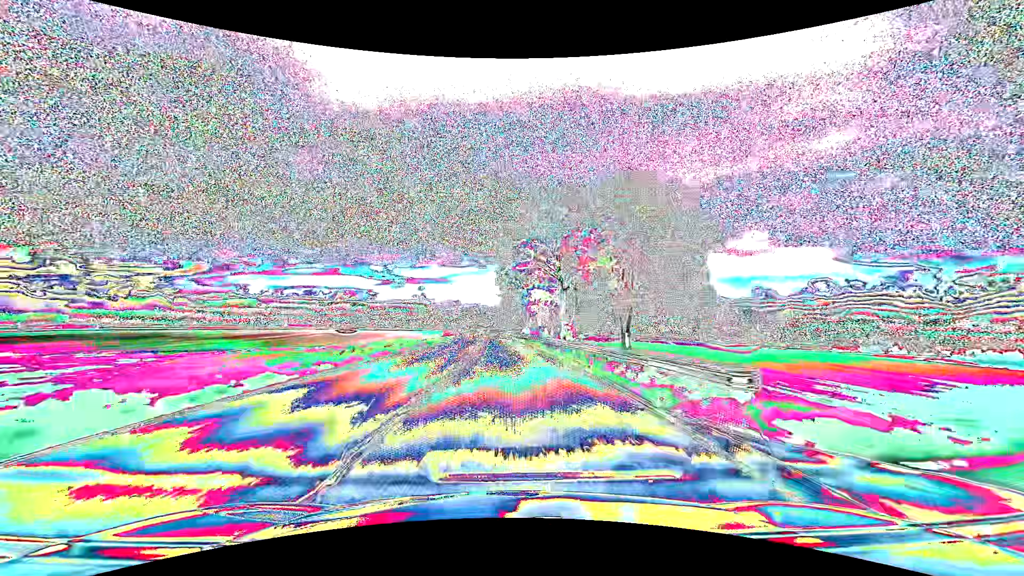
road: primary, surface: asphalt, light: Day
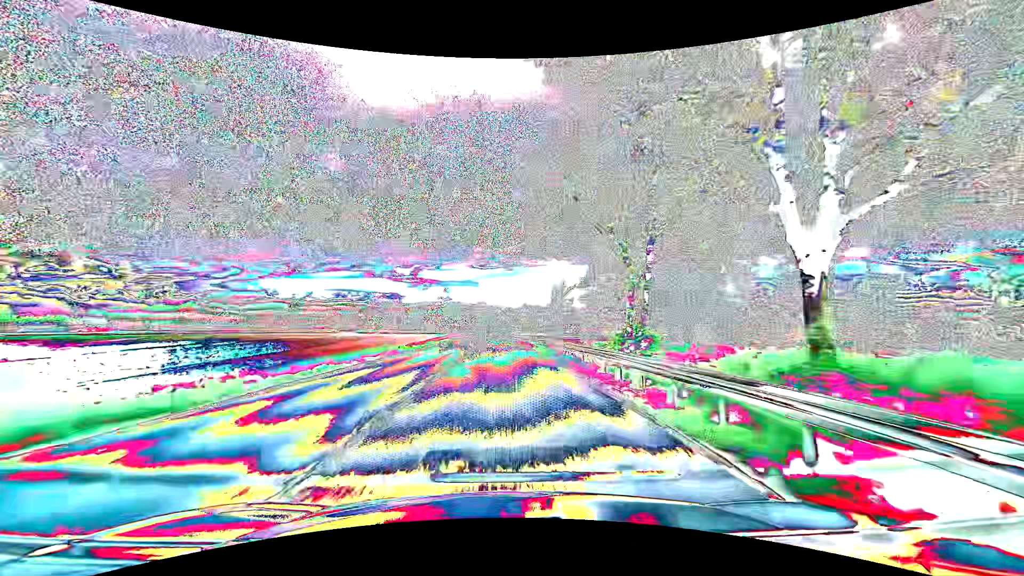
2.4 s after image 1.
(-1.4, +63.2) m; -3°
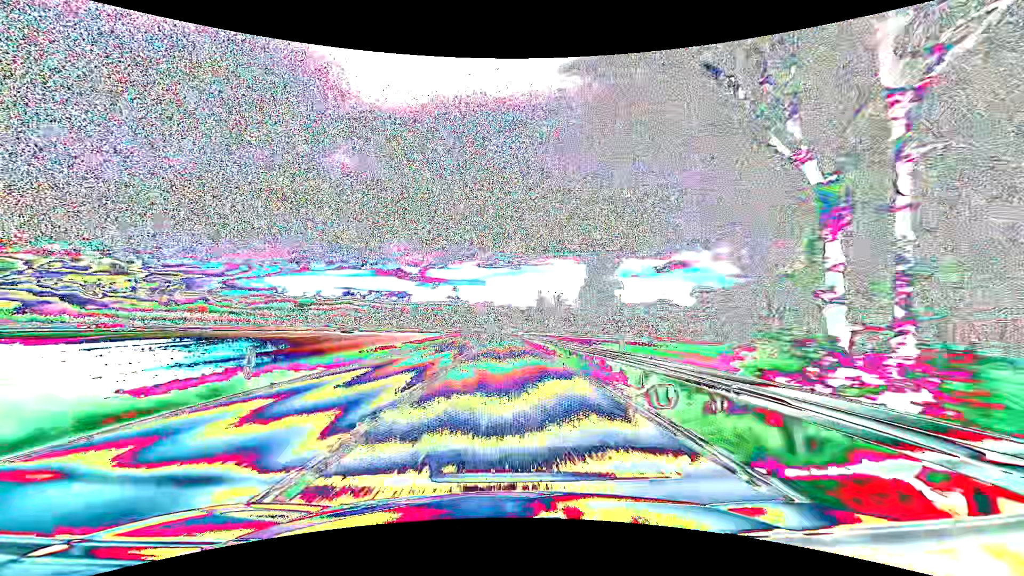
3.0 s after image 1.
(-0.2, +15.8) m; -1°
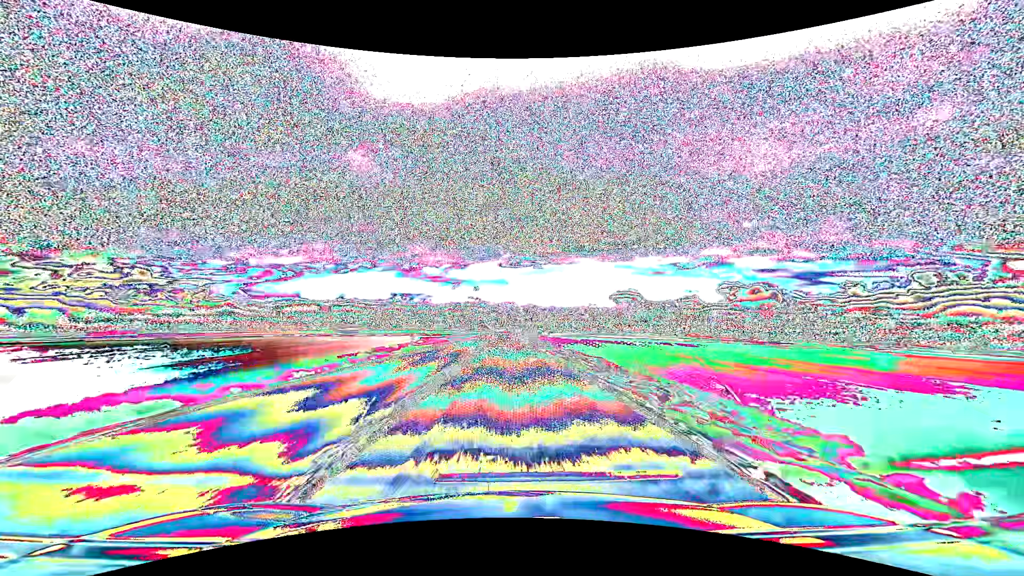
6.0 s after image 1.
(-2.1, +79.0) m; -2°
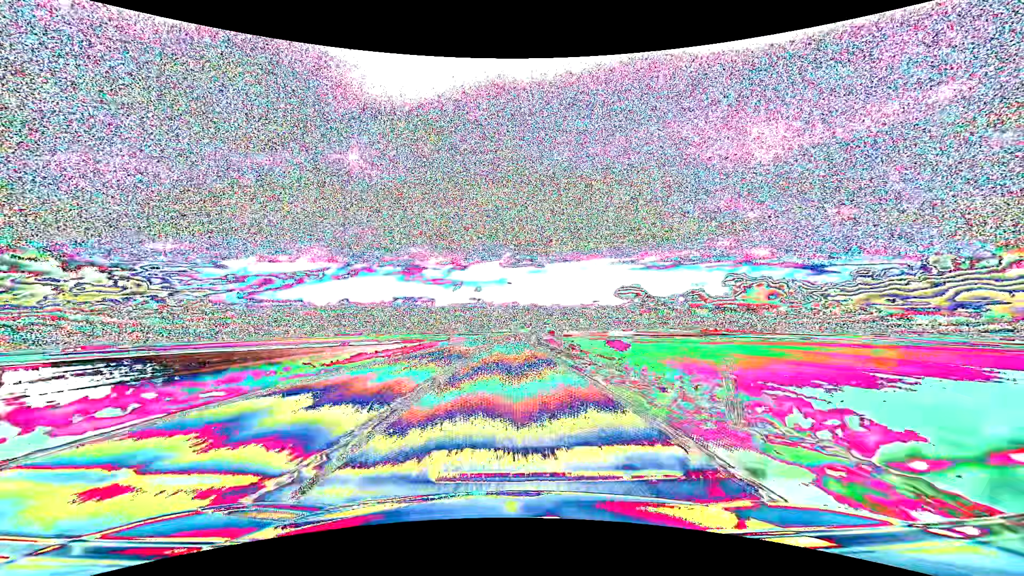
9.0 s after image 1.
(-0.5, +79.1) m; 0°
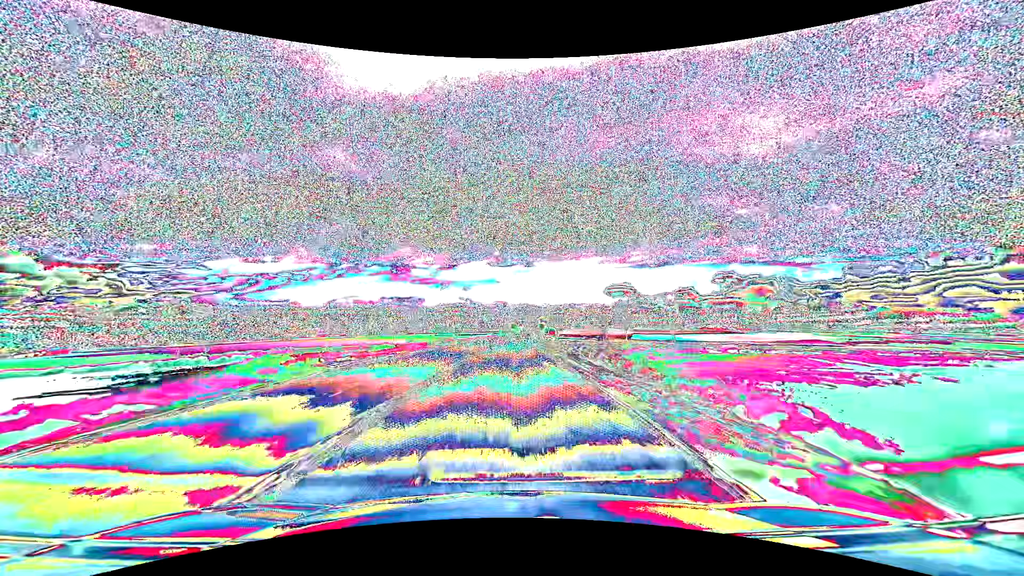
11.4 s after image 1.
(+0.4, +63.3) m; +1°
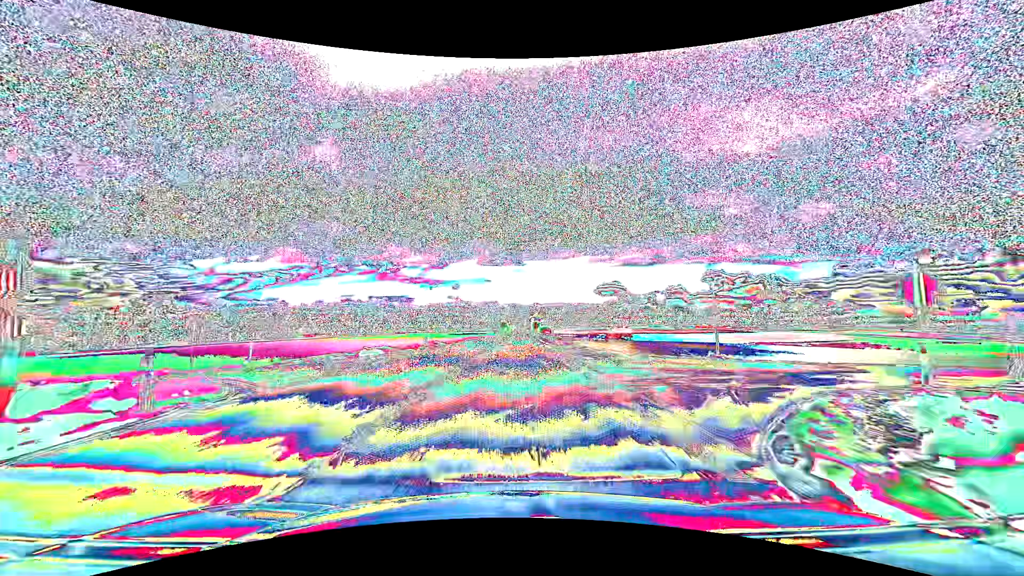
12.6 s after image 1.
(+0.4, +31.7) m; +1°
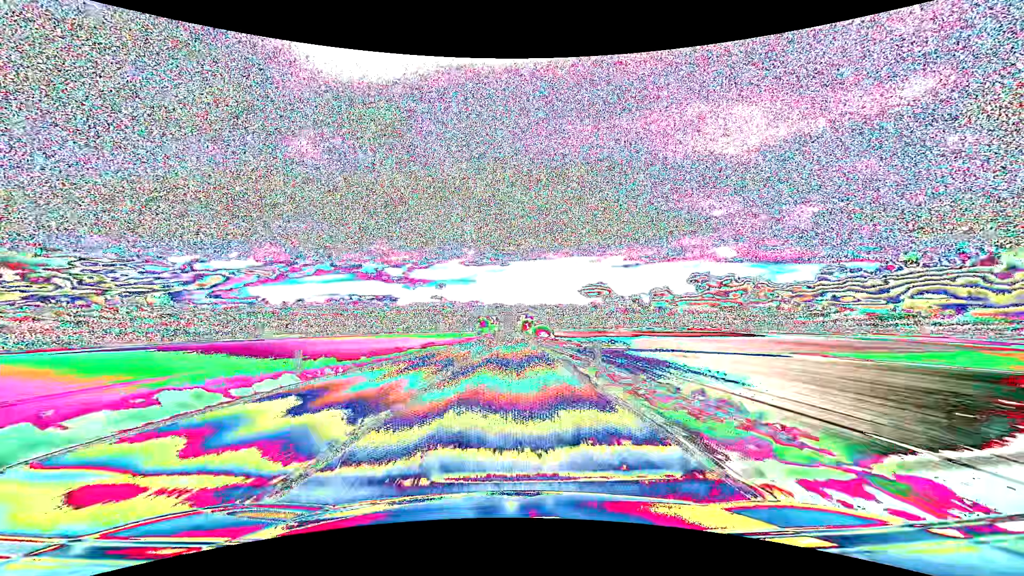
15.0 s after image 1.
(+1.3, +63.4) m; +2°
(0, +10) (0, +20) (0, +30) (0, +40) (0, +50) (+1, +60) (+1, +70) (+1, +80) (+1, +90) (+1, +100) m
